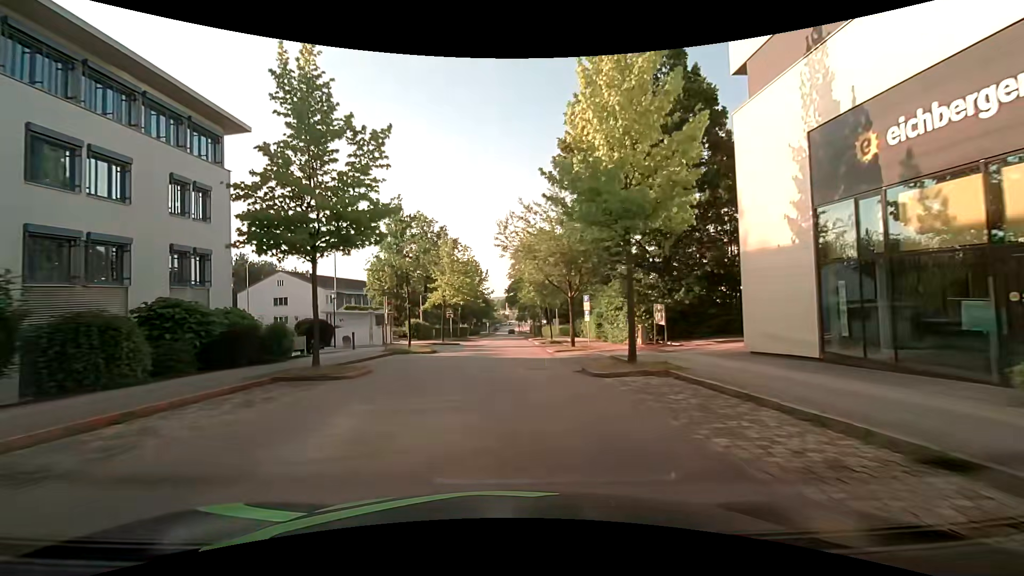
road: residential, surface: asphalt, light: Day
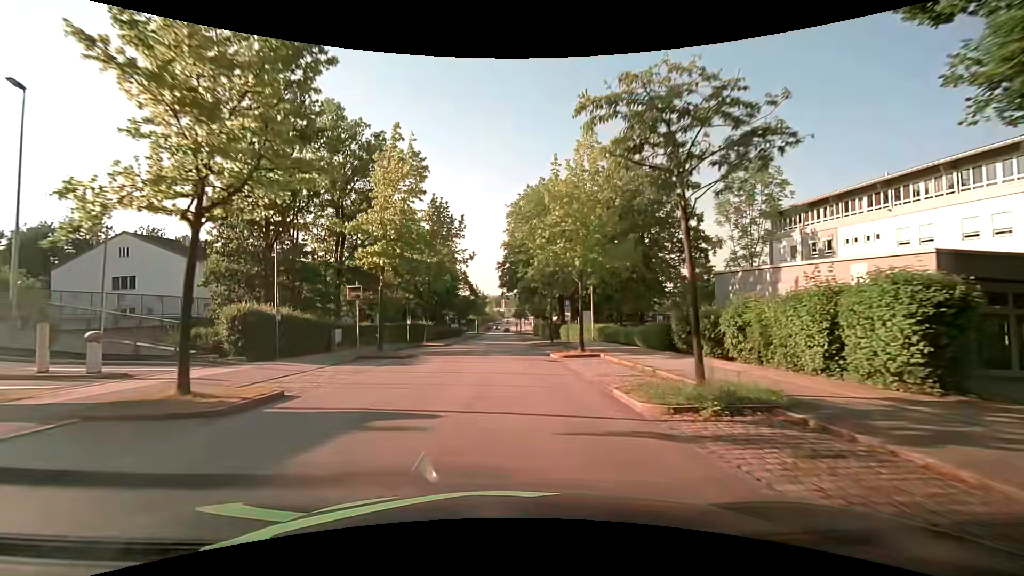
(-0.1, +33.8) m; +1°
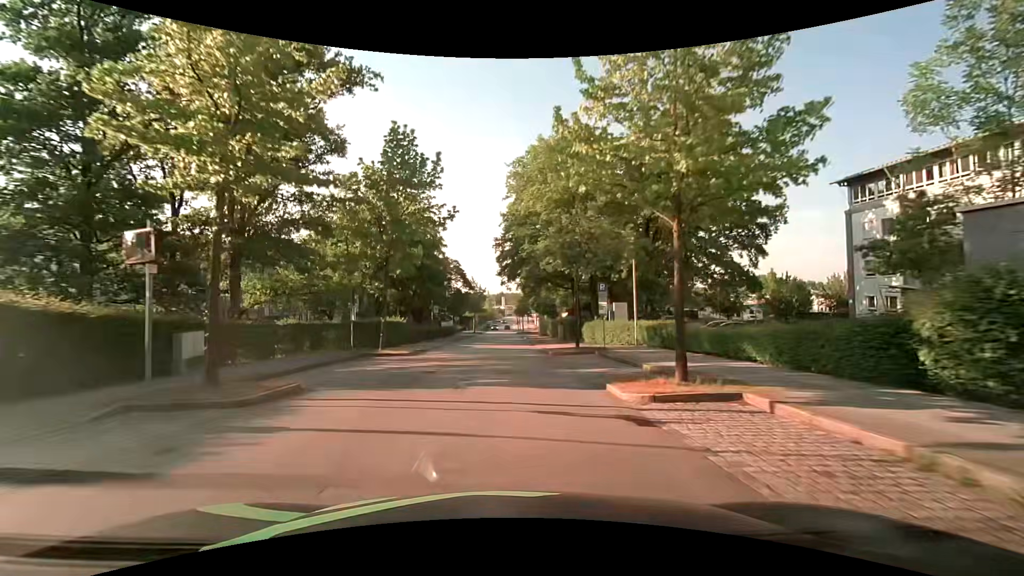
(-0.1, +13.2) m; -1°
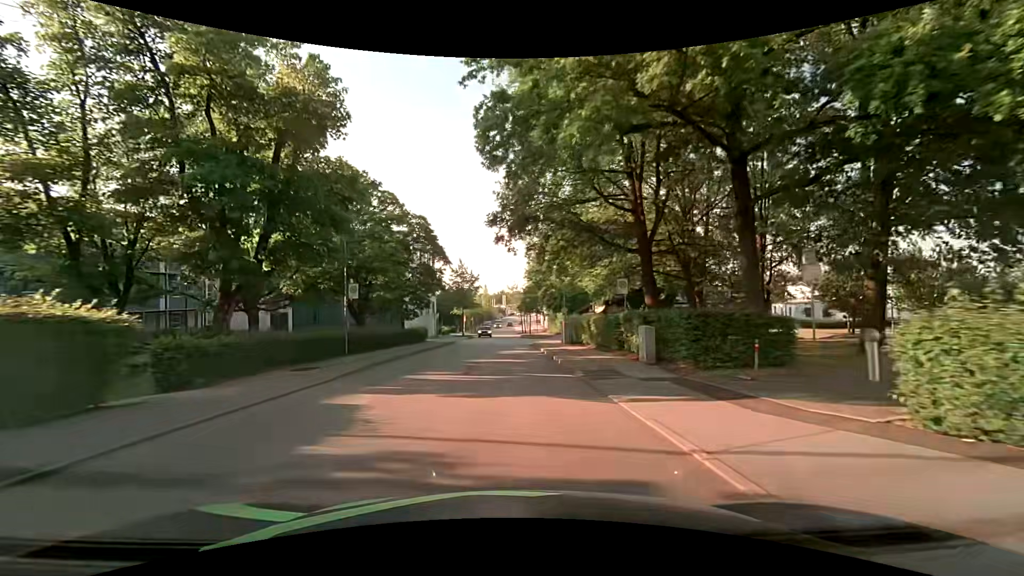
(+0.2, +25.9) m; 0°
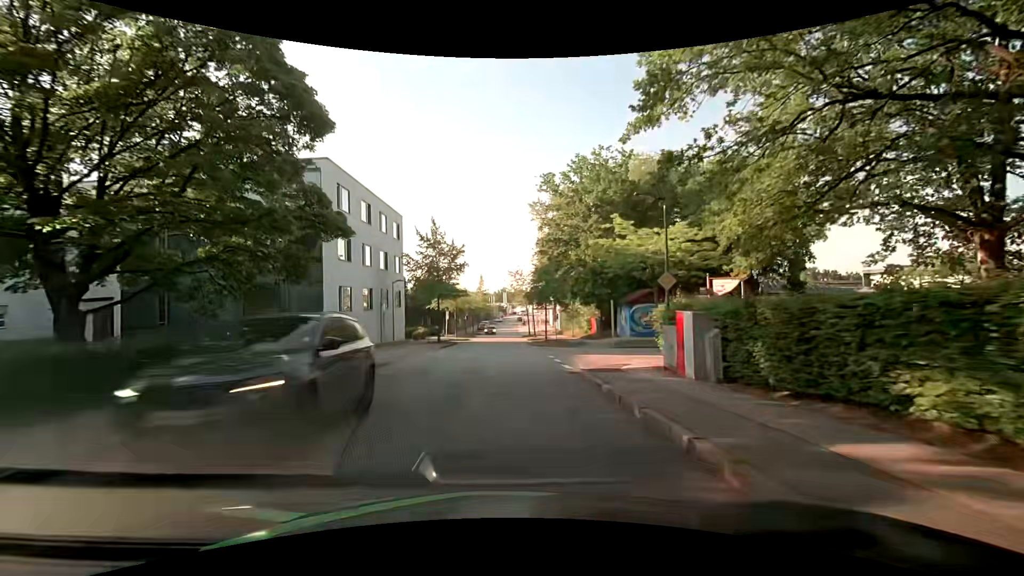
(0.0, +25.2) m; 0°
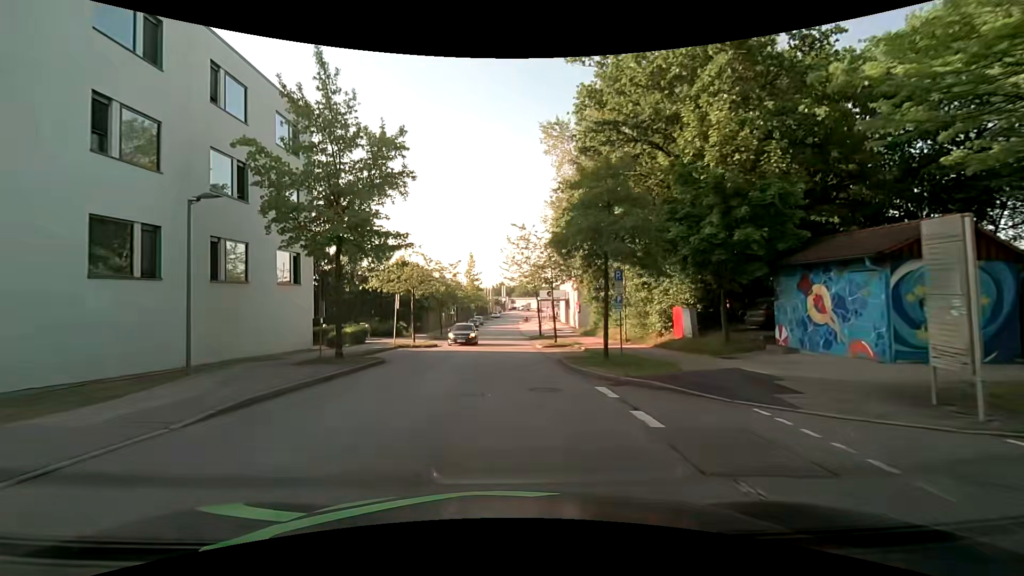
(-0.1, +25.4) m; -1°
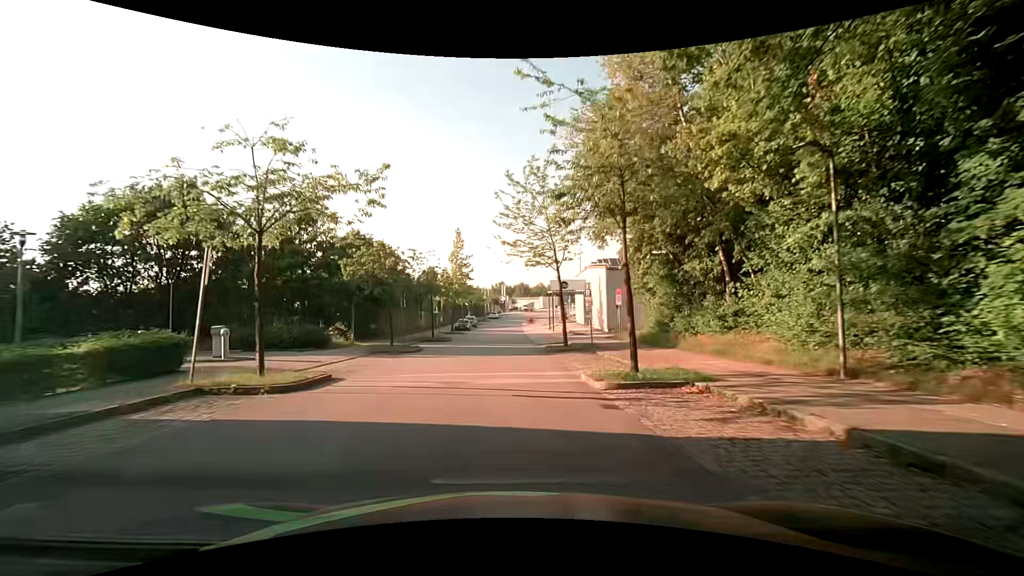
(+0.1, +19.8) m; 0°
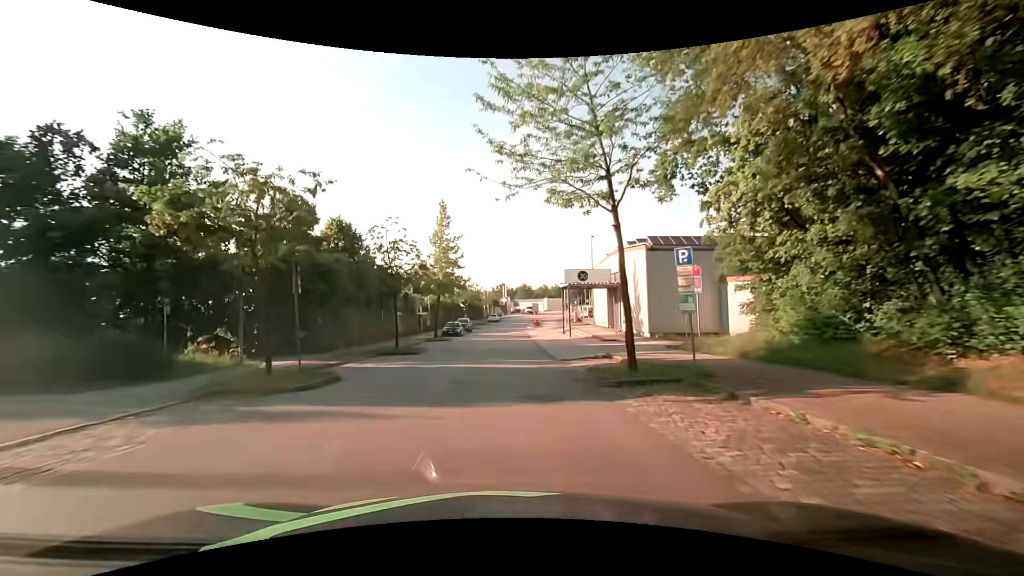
(+0.1, +13.7) m; +1°
(0, +10) (0, +20) (0, +30) (0, +40) (0, +50) (0, +60) (0, +70) (0, +80) (+1, +90) (+3, +100) m
